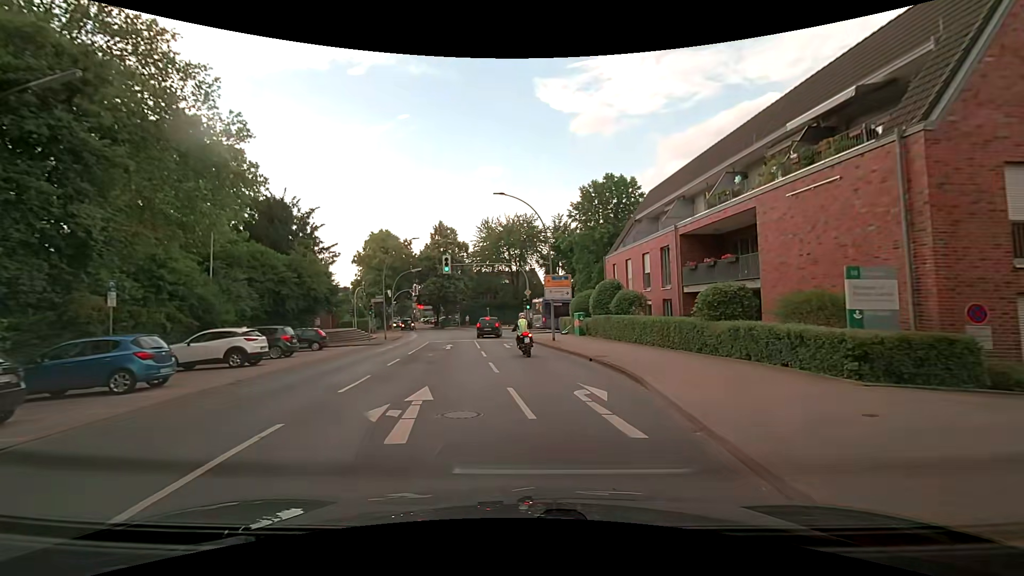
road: secondary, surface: asphalt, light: Day
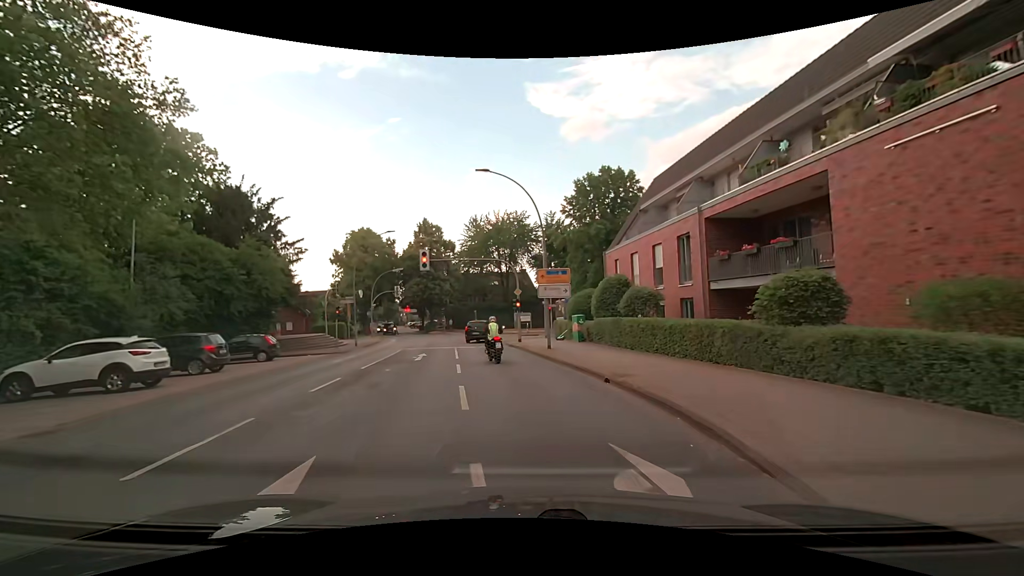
(+0.1, +5.0) m; +1°
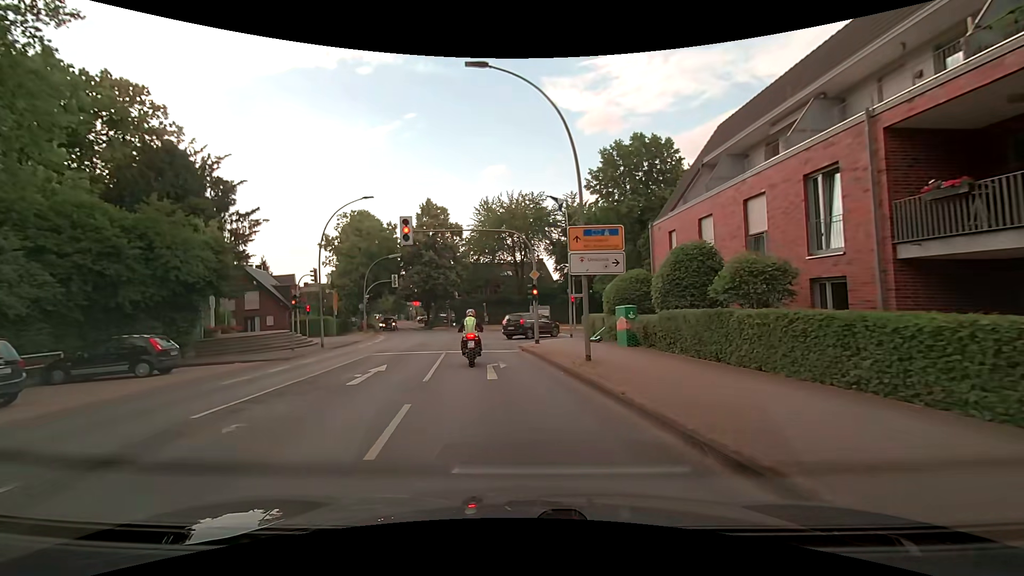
(-0.1, +9.2) m; -2°
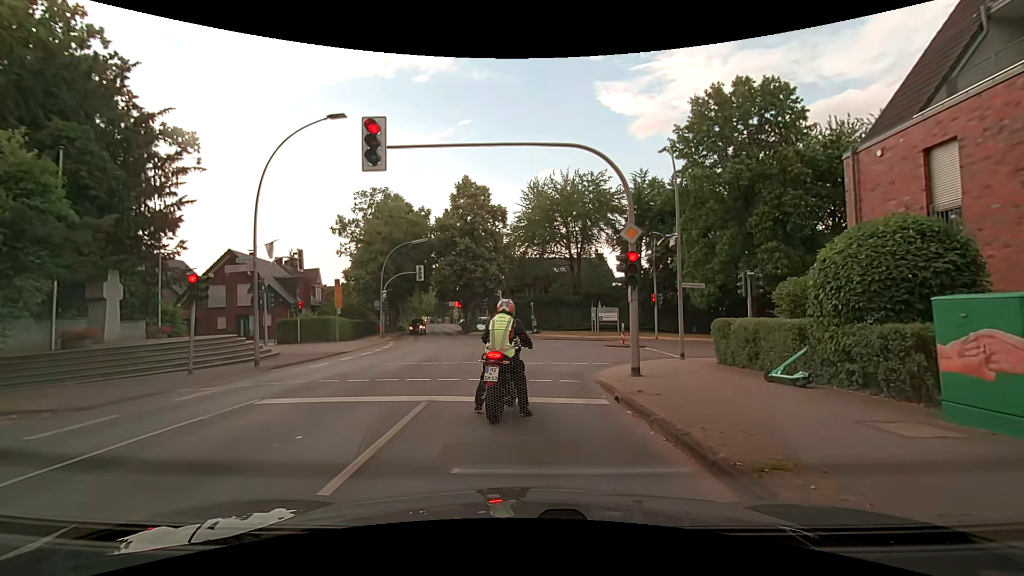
(-0.6, +12.1) m; -5°
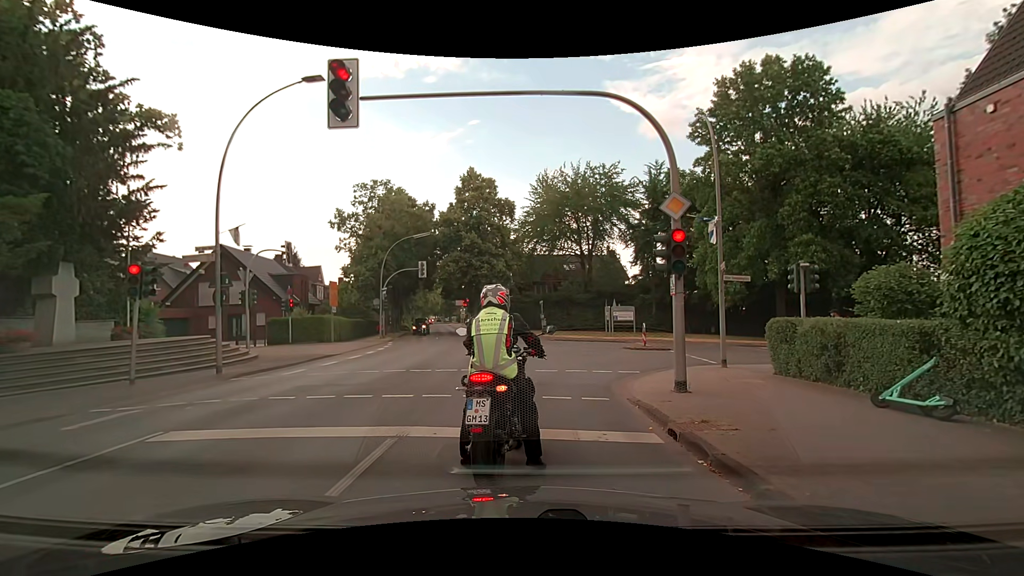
(0.0, +2.5) m; +1°
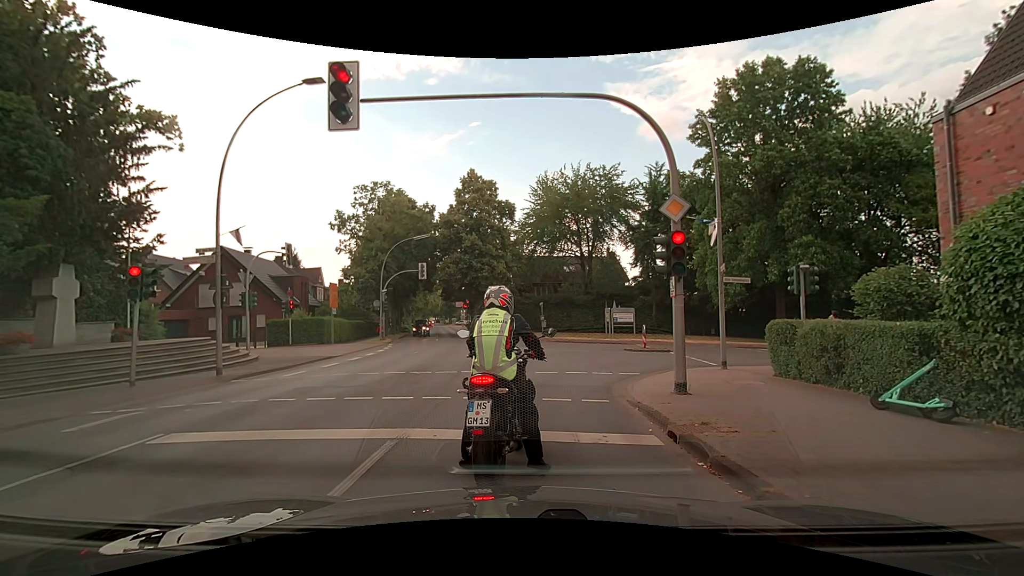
(0.0, +0.1) m; 0°
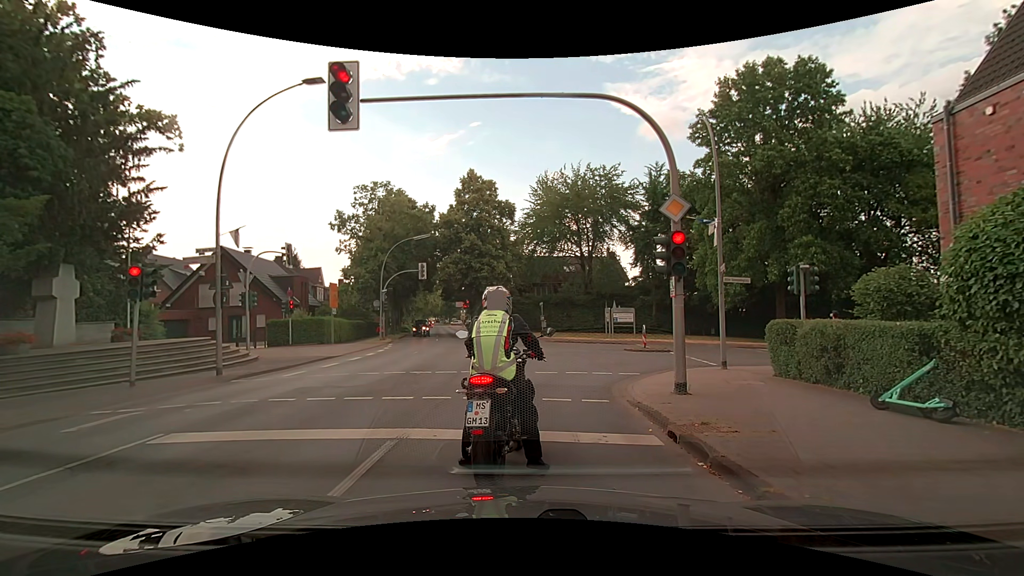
(0.0, 0.0) m; 0°
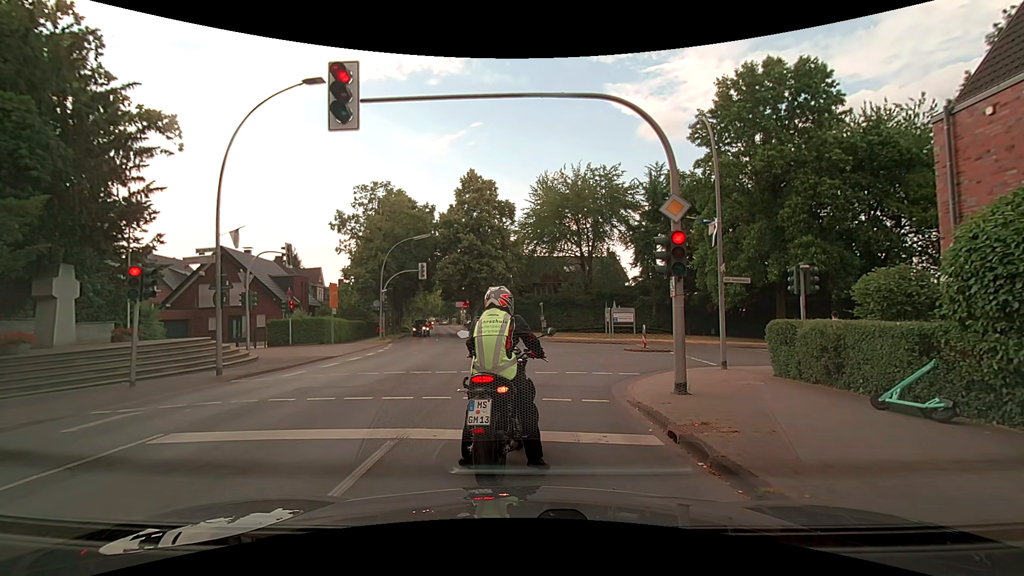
(0.0, 0.0) m; 0°
